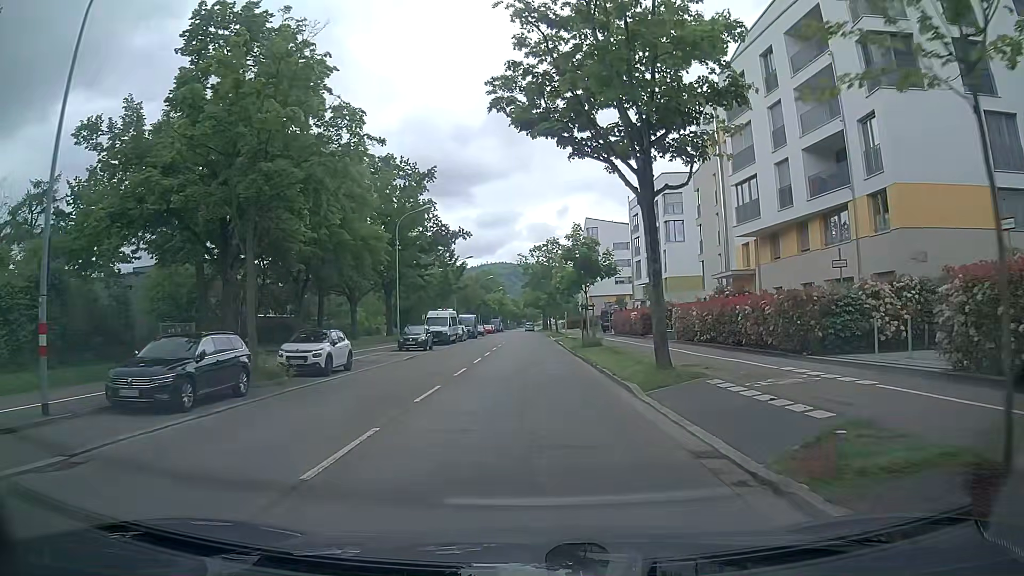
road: tertiary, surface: asphalt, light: Day
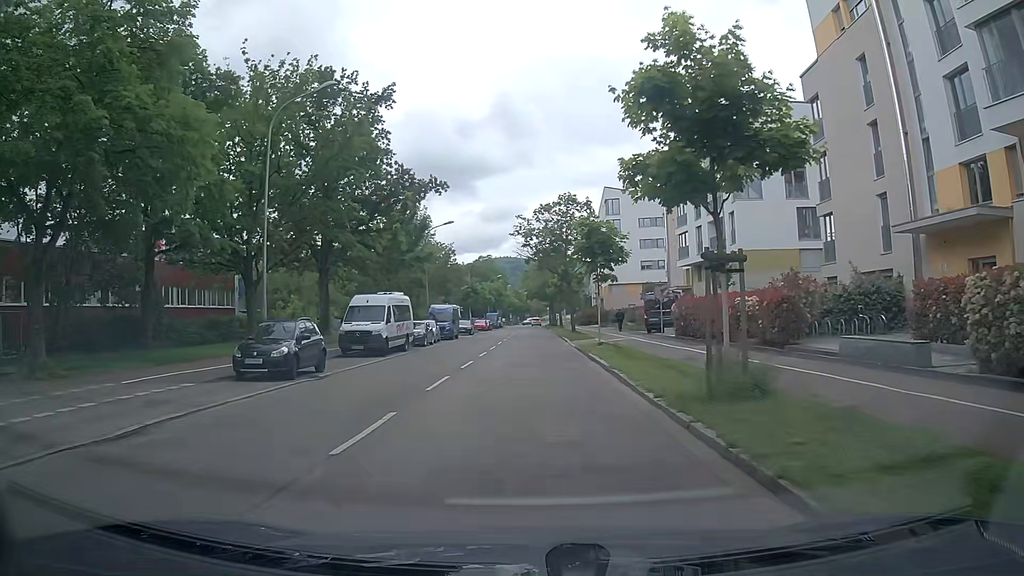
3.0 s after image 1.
(-0.3, +23.3) m; -2°
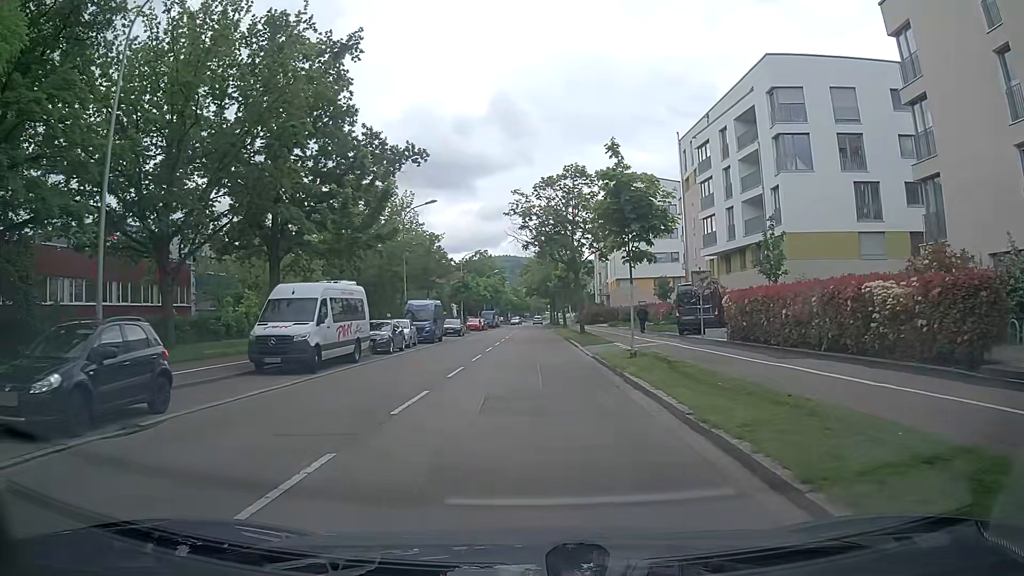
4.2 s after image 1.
(0.0, +9.3) m; 0°
